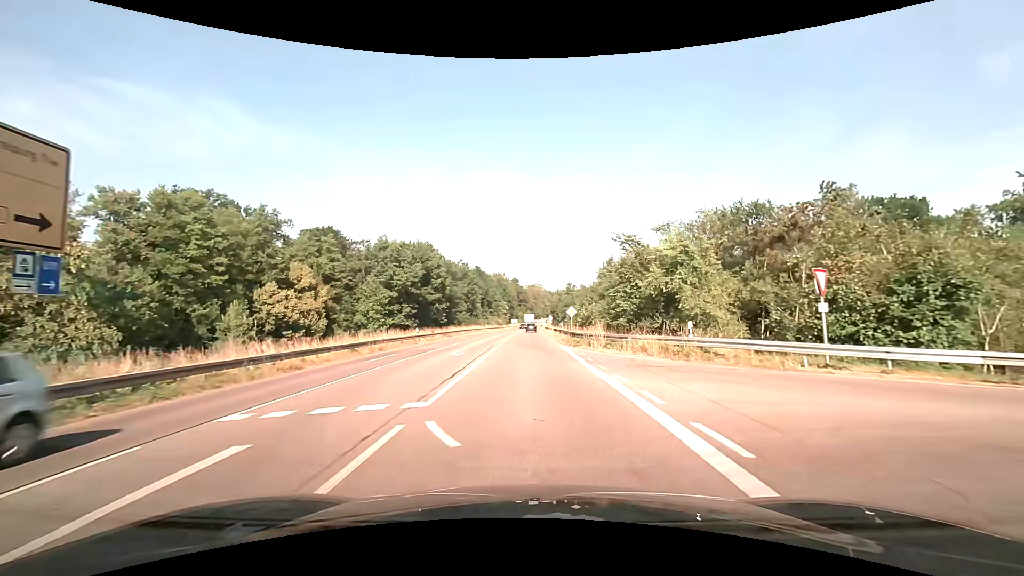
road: primary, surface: asphalt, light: Day
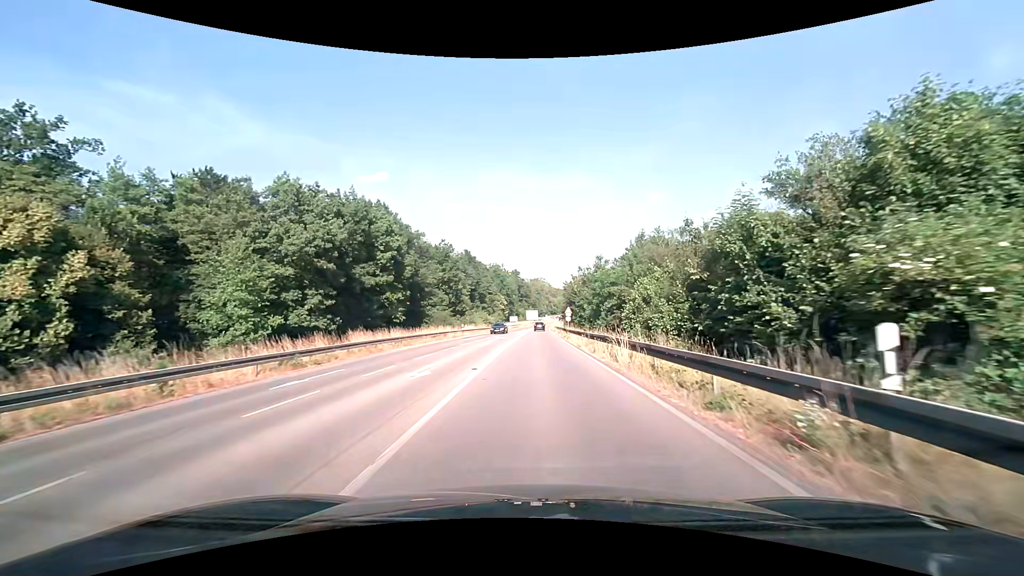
(-0.3, +37.4) m; 0°
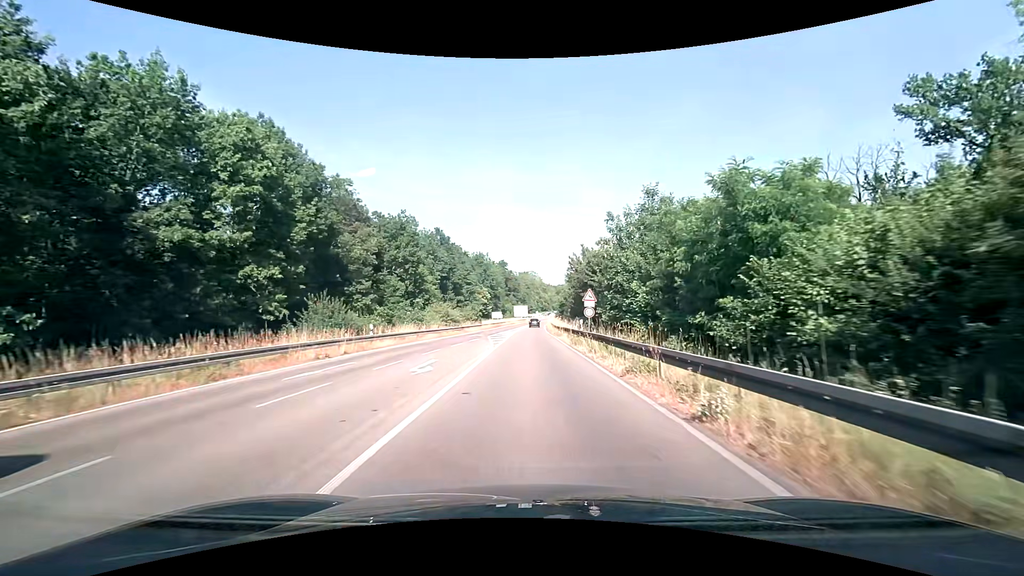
(+0.4, +29.7) m; +1°
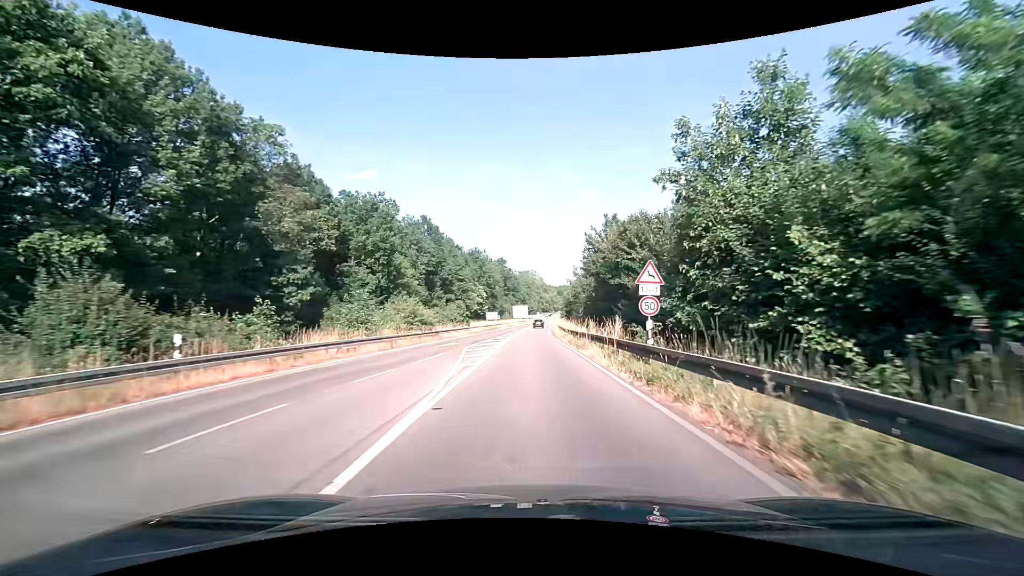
(0.0, +15.0) m; 0°
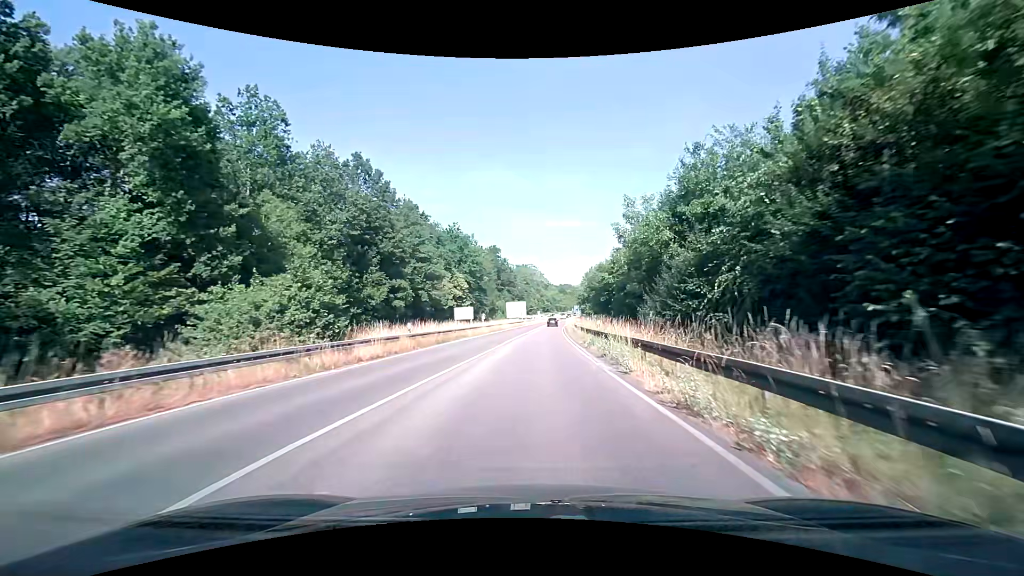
(+0.1, +37.8) m; 0°
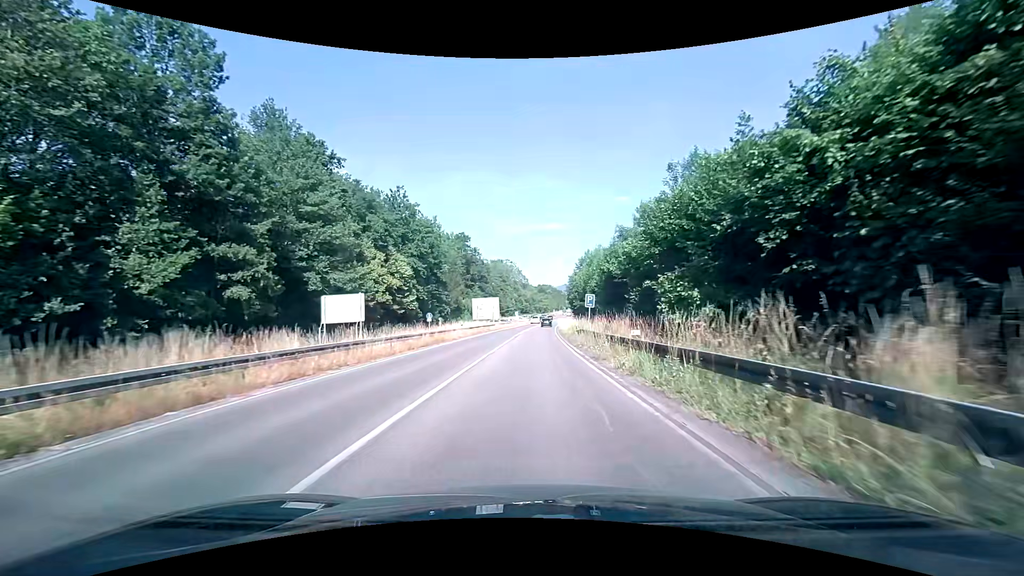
(+0.3, +30.2) m; +2°
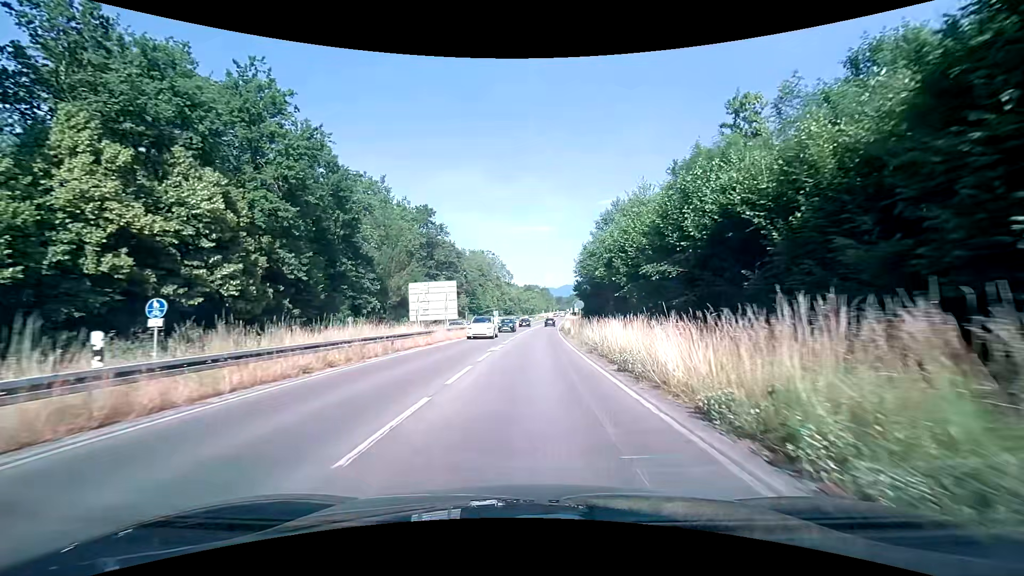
(+0.4, +37.3) m; +2°
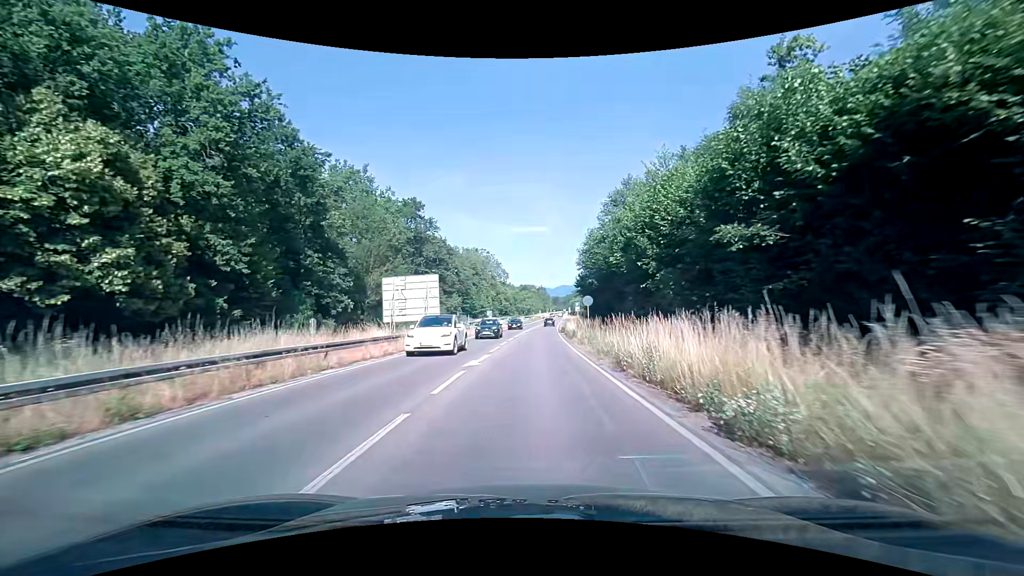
(0.0, +7.3) m; +1°
(0, +10) (0, +20) (0, +30) (+1, +40) (+1, +50) (+1, +60) (+2, +70) (+2, +80) (+3, +90) (+4, +100) m
